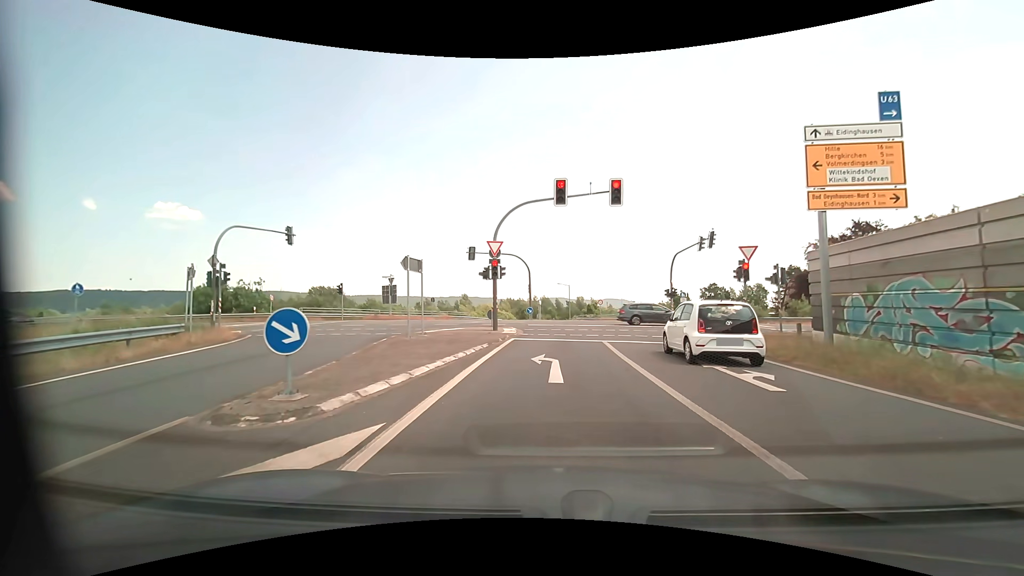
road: motorway_link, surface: asphalt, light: Day
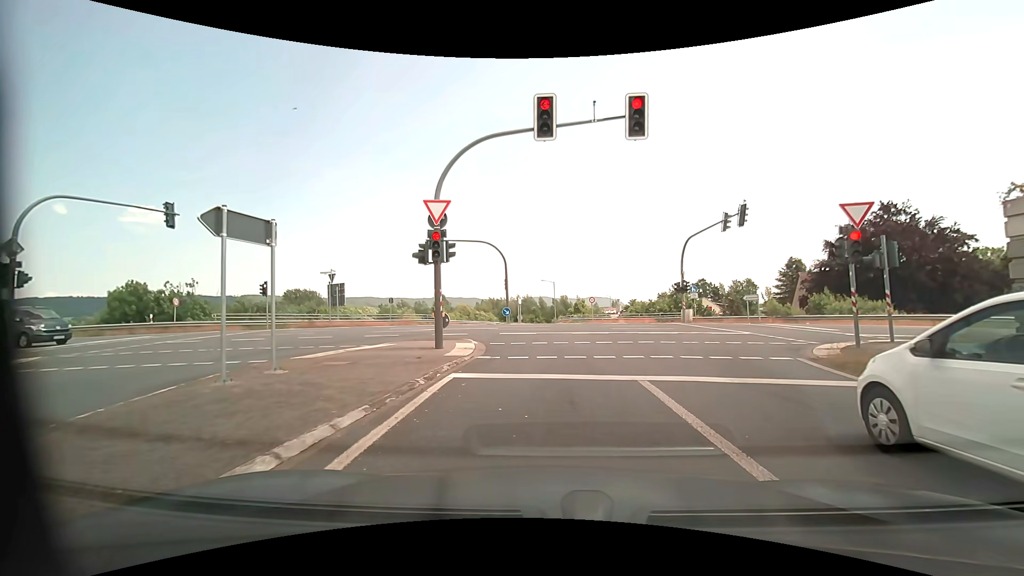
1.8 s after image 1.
(+0.2, +9.4) m; +2°
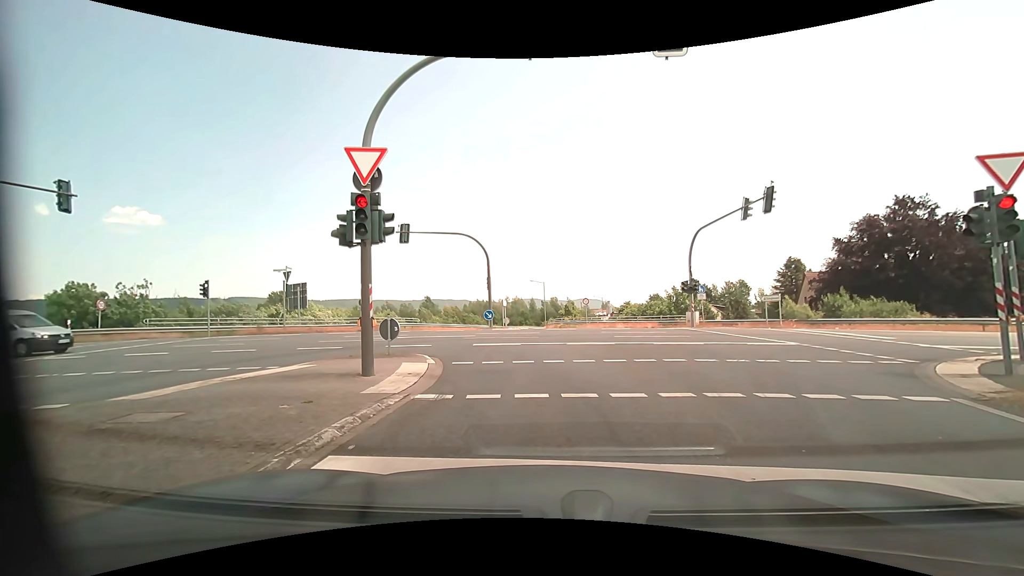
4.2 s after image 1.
(0.0, +4.7) m; +1°
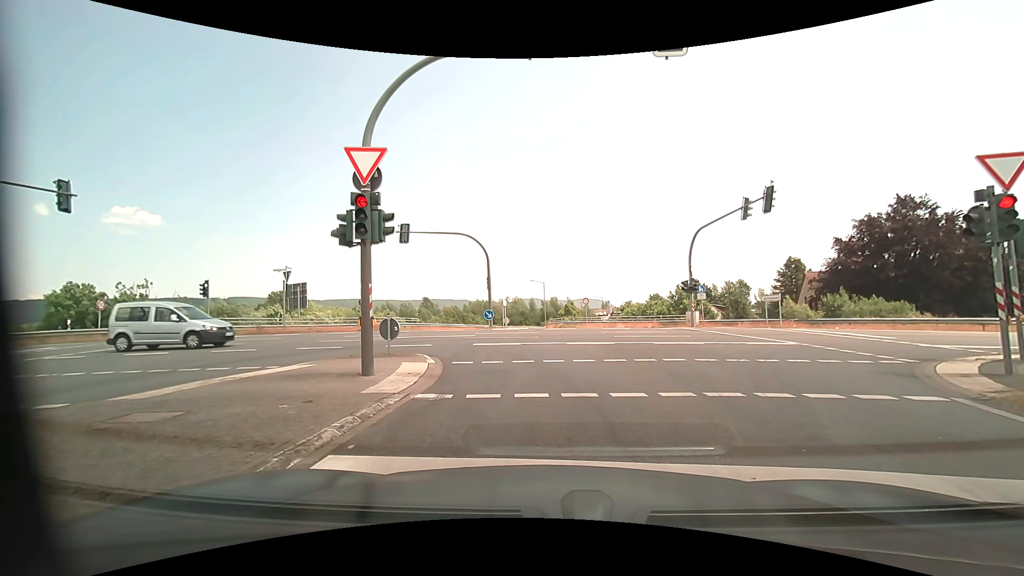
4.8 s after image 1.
(0.0, 0.0) m; 0°
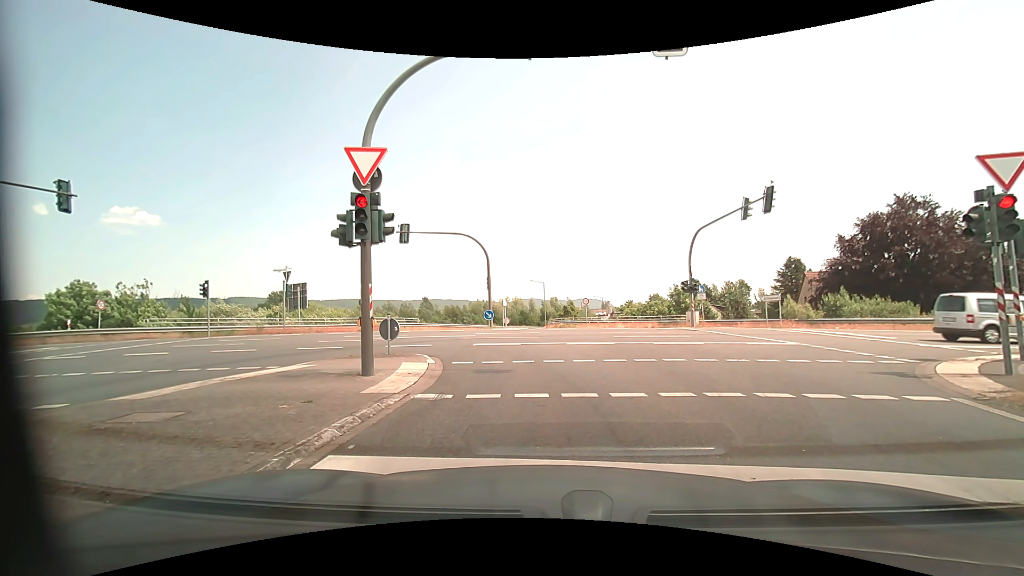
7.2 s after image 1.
(0.0, 0.0) m; 0°
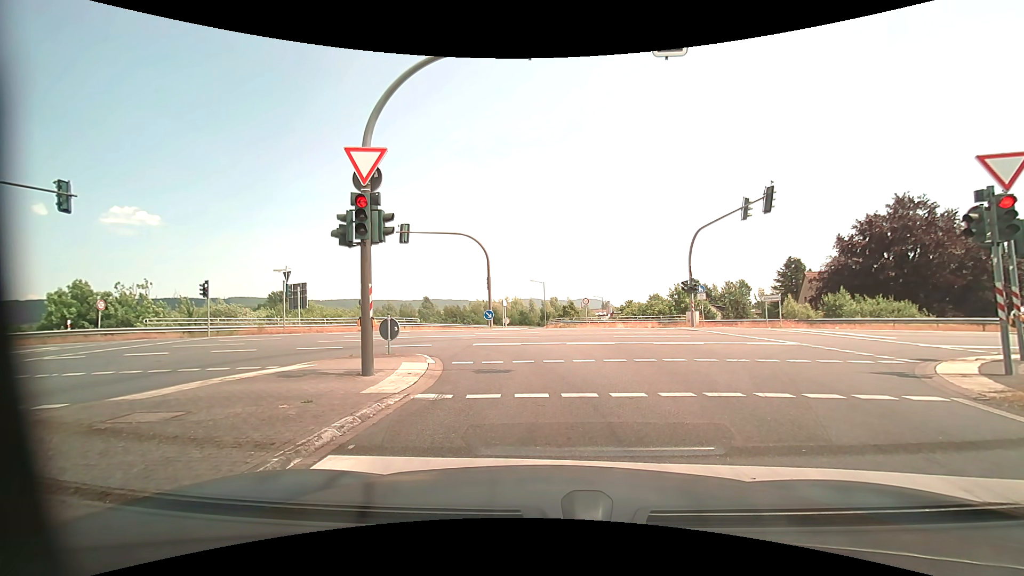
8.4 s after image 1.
(0.0, 0.0) m; 0°
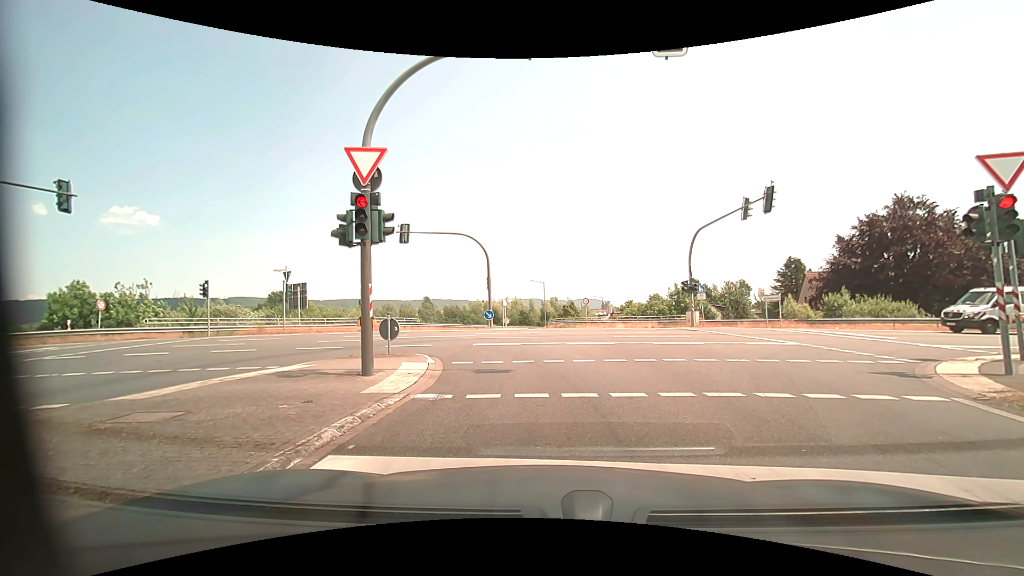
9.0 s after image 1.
(0.0, 0.0) m; 0°
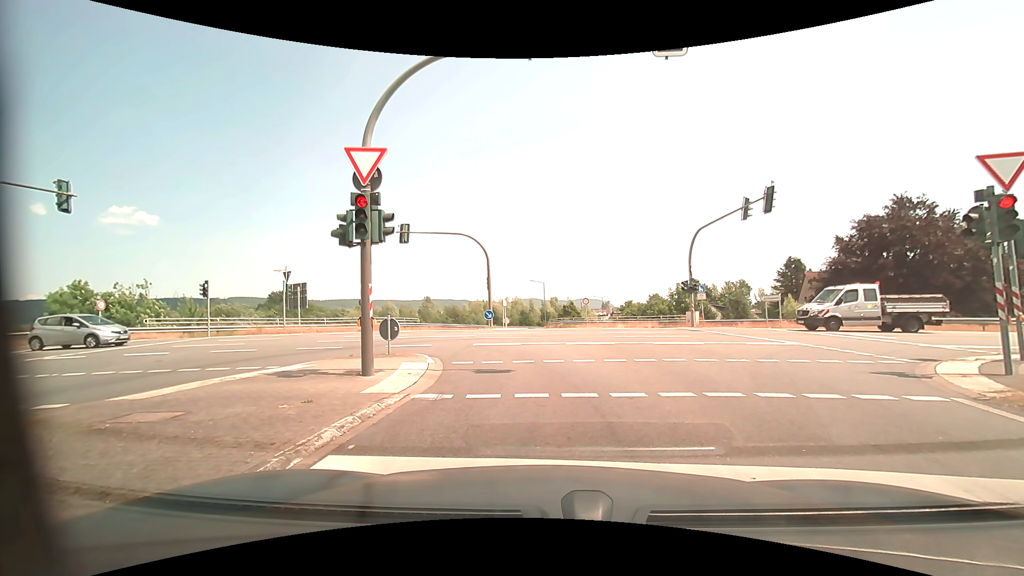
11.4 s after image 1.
(0.0, 0.0) m; 0°
(0, +10) (-1, +20) (-8, +27) (-18, +27) (-28, +27) (-38, +26) (-48, +25) (-58, +24) (-68, +23) (-78, +23) m
